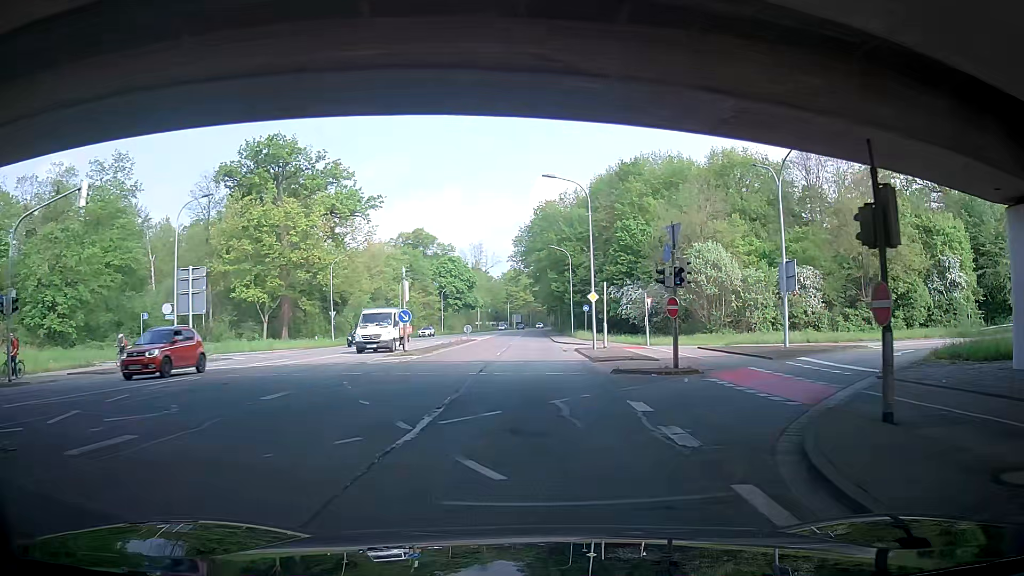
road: secondary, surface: asphalt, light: Day
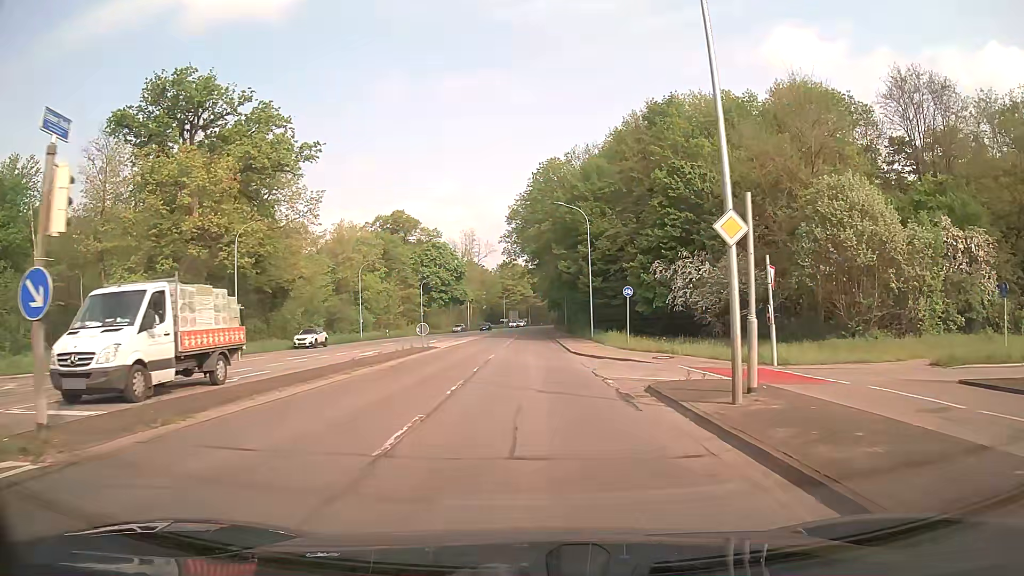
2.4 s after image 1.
(-1.6, +23.8) m; -2°
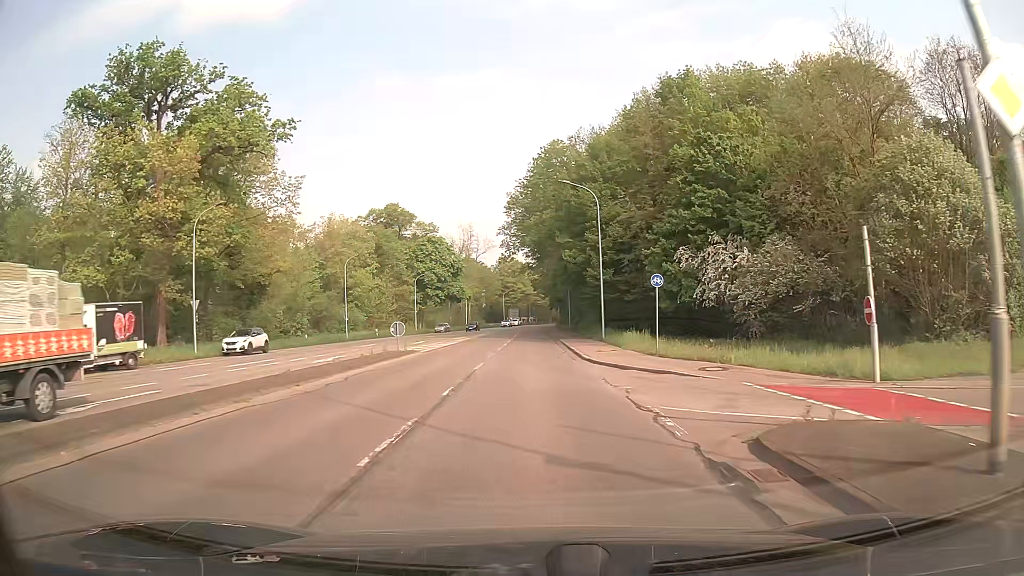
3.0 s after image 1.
(0.0, +6.7) m; 0°
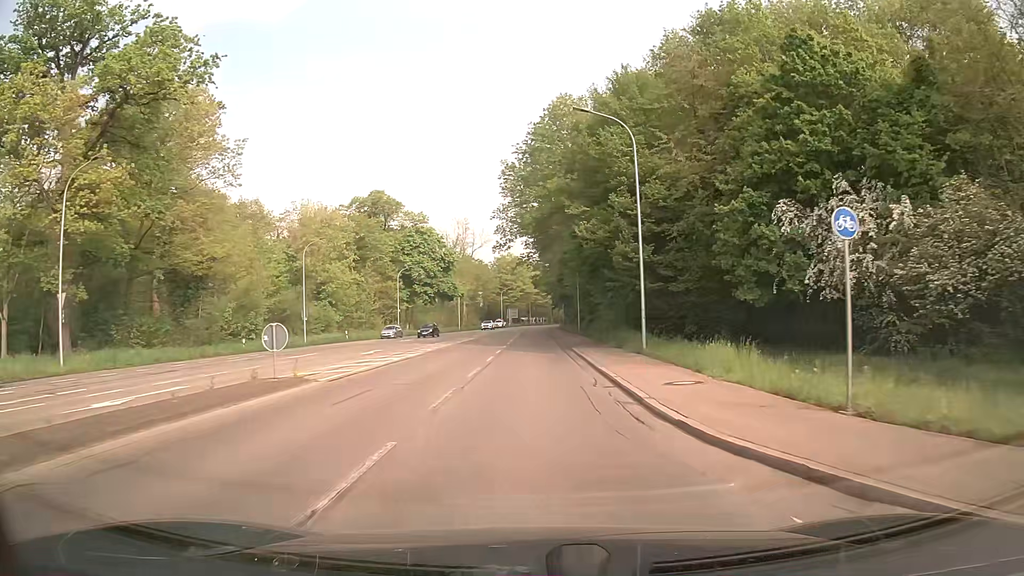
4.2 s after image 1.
(0.0, +14.0) m; 0°
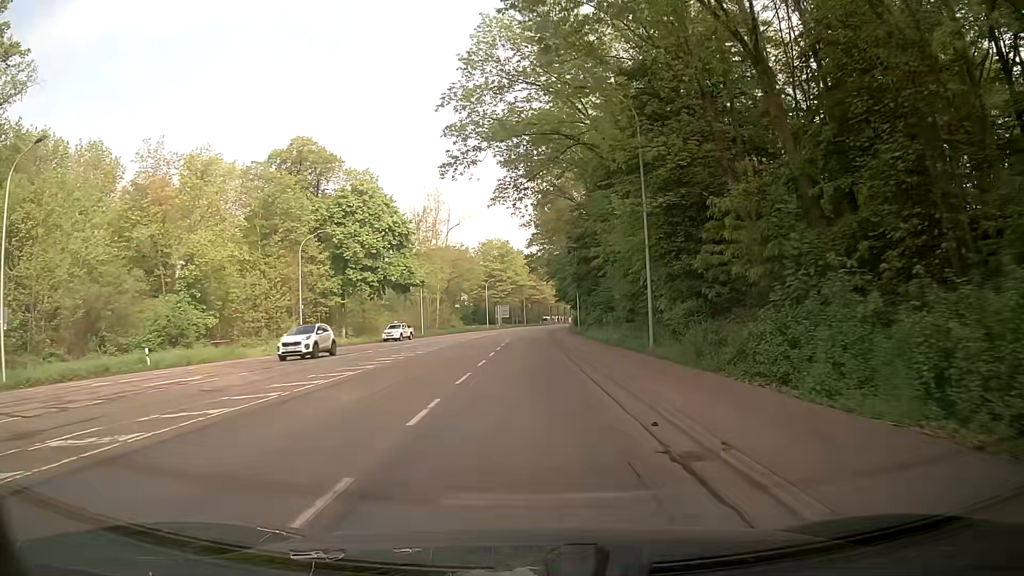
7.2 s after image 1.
(0.0, +37.9) m; 0°
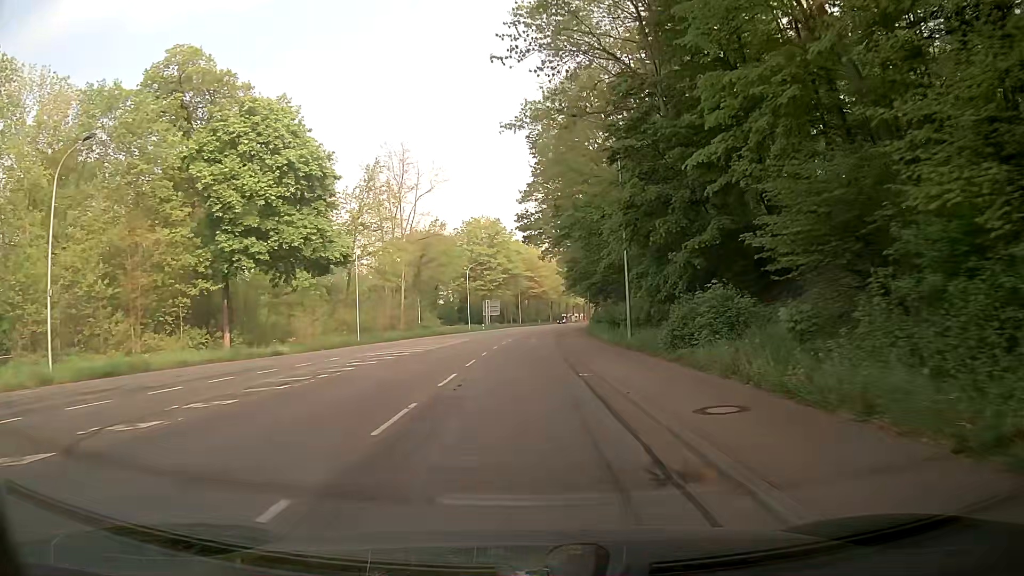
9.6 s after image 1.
(+0.1, +31.0) m; 0°
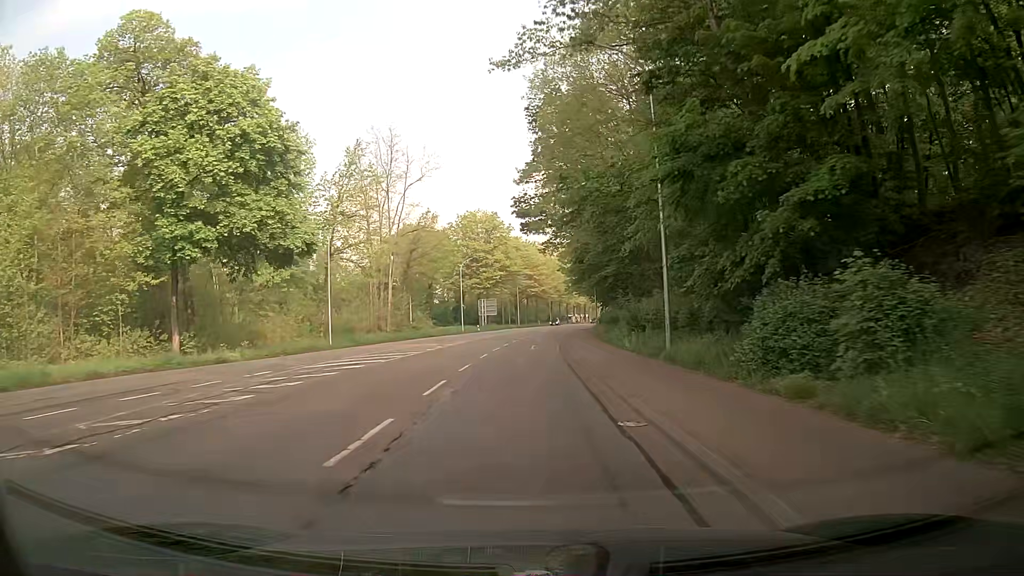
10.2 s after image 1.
(0.0, +7.7) m; 0°
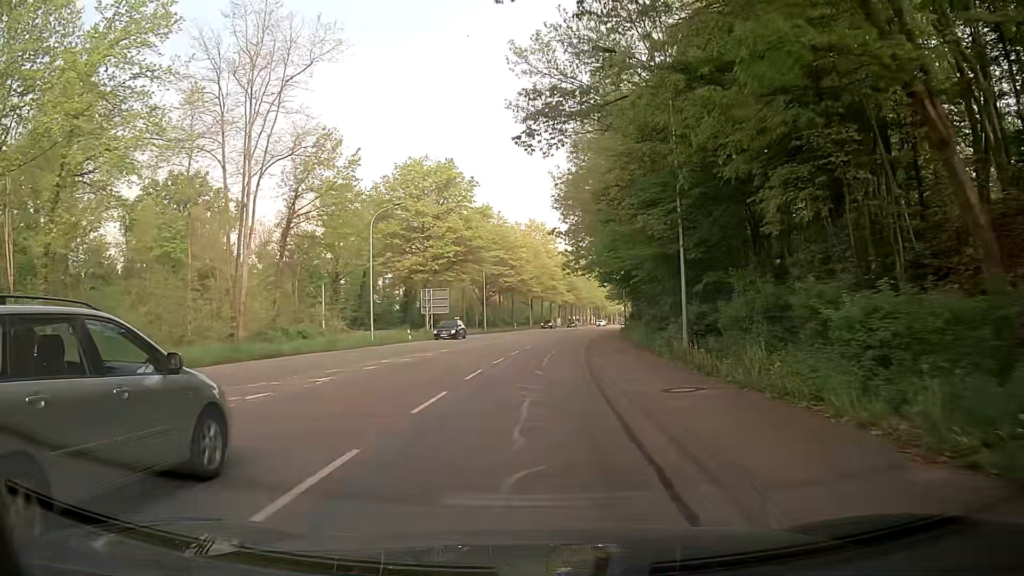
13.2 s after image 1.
(+0.4, +38.4) m; +1°
(0, +10) (+1, +20) (+1, +30) (+2, +40) (+3, +50) (+4, +60) (+6, +70) (+7, +80) (+9, +89) (+11, +99) m
